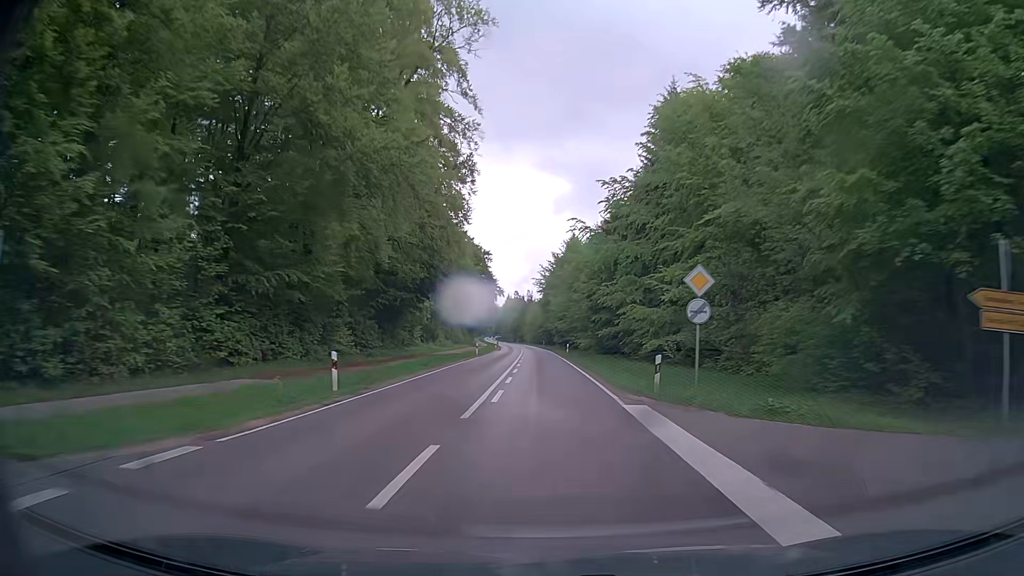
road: secondary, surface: asphalt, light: Day
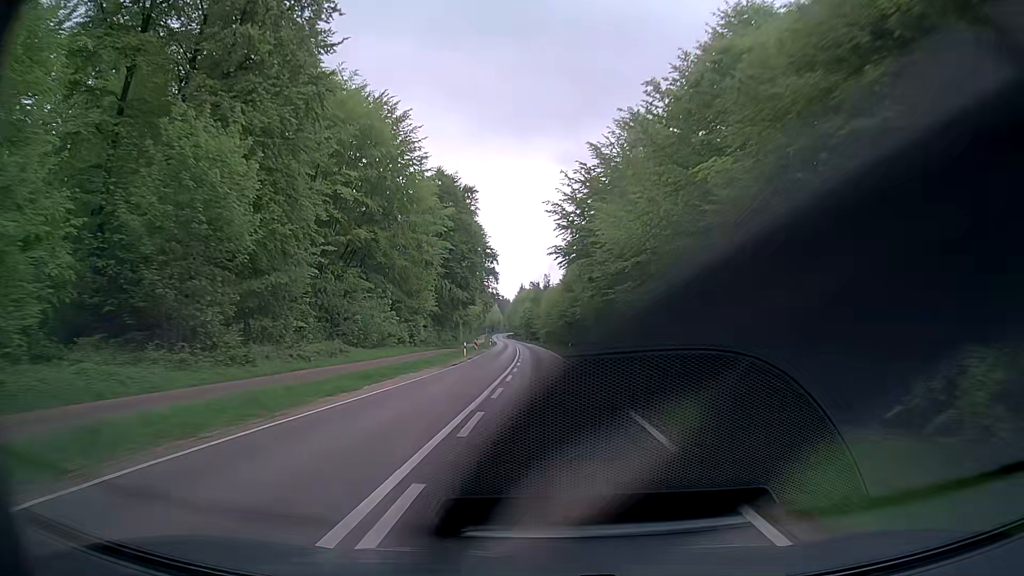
(-1.0, +59.5) m; -2°
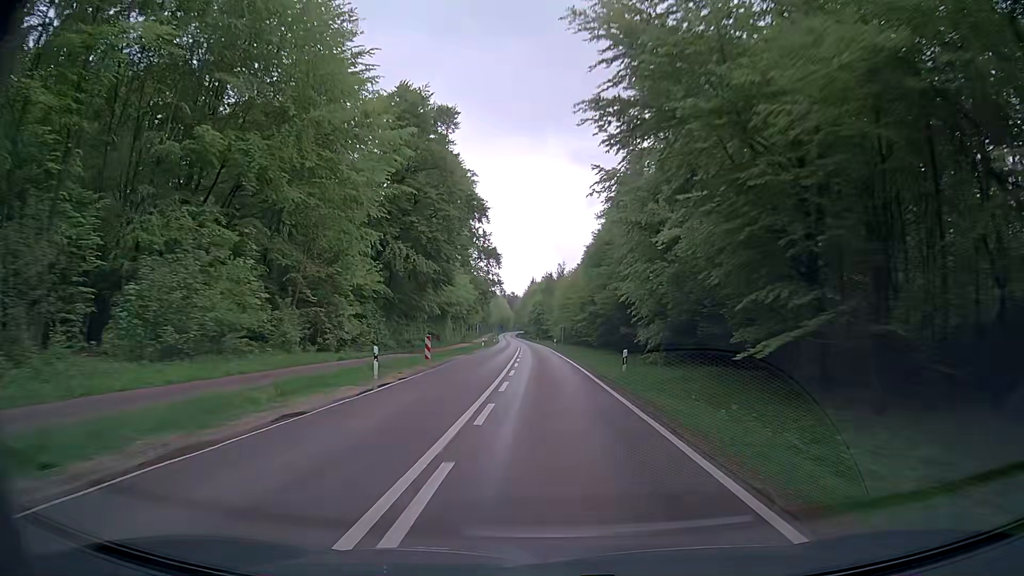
(-0.1, +29.1) m; -1°
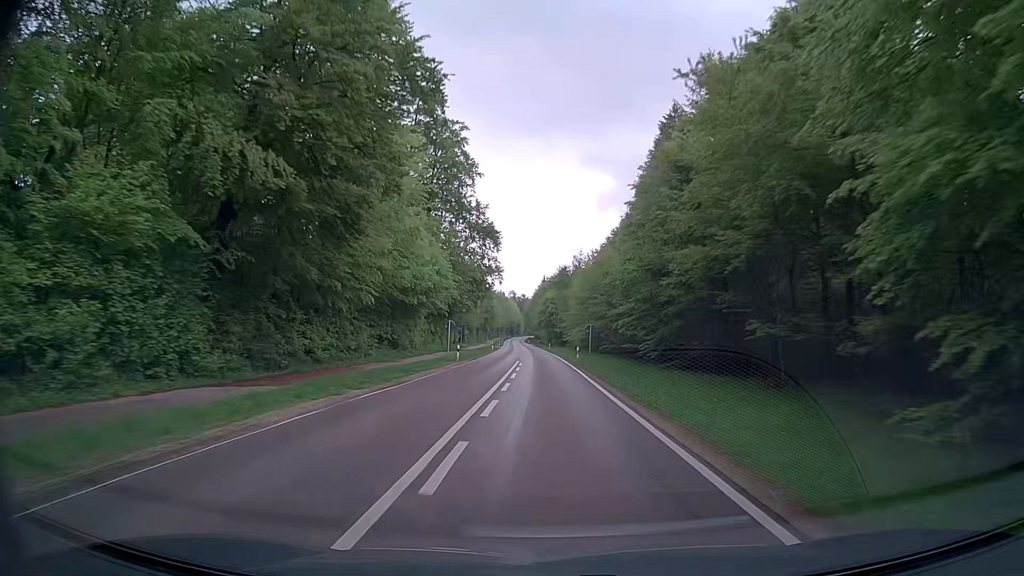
(-0.3, +28.5) m; -1°
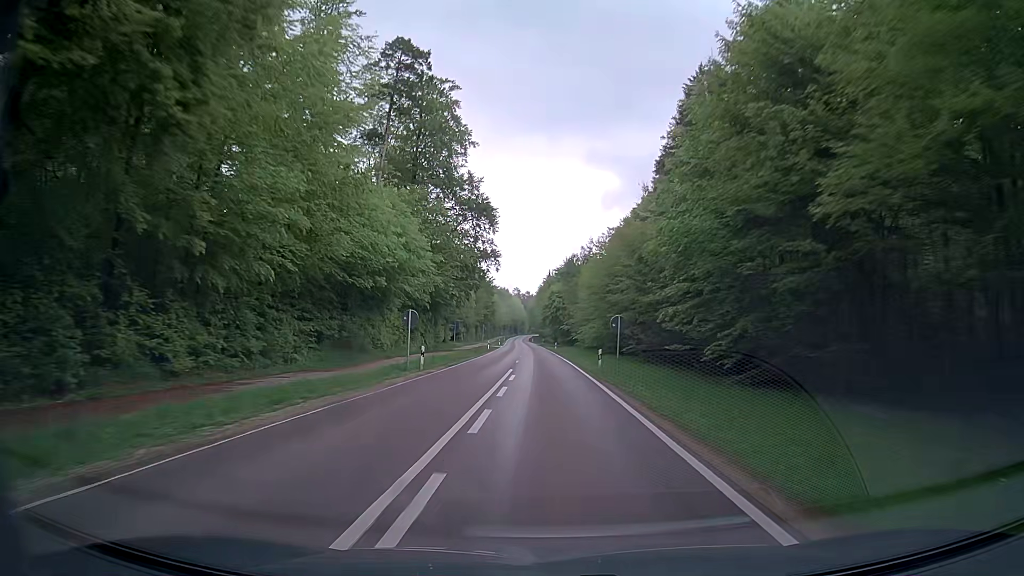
(-0.1, +14.2) m; -1°
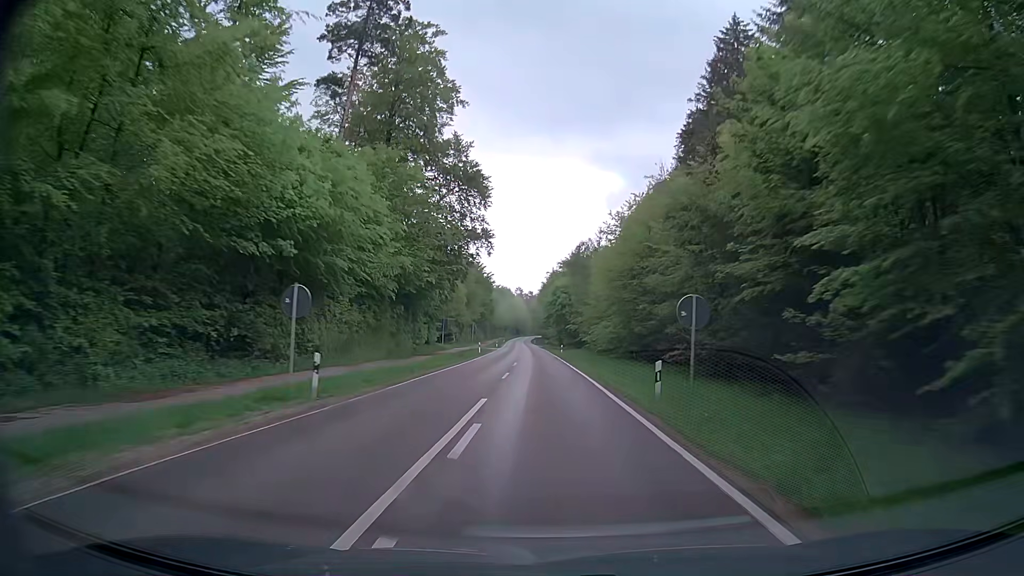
(0.0, +14.3) m; 0°
